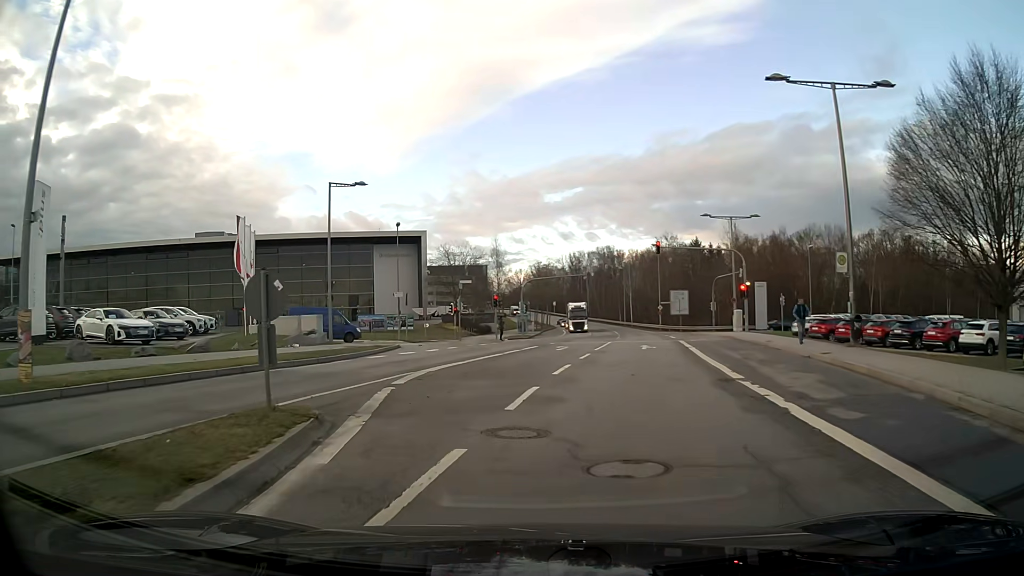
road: secondary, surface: asphalt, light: Day
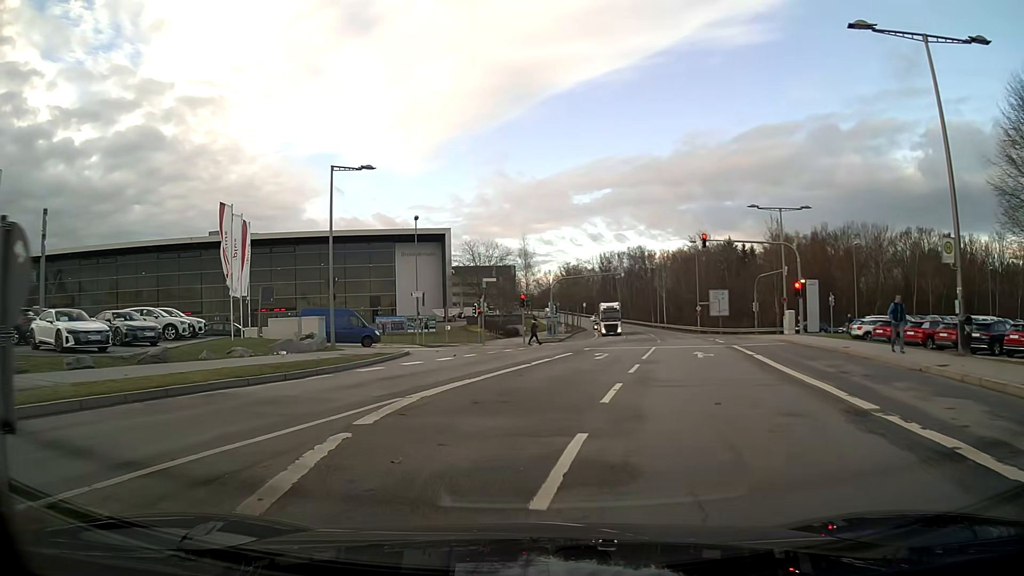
(-0.1, +4.9) m; -2°
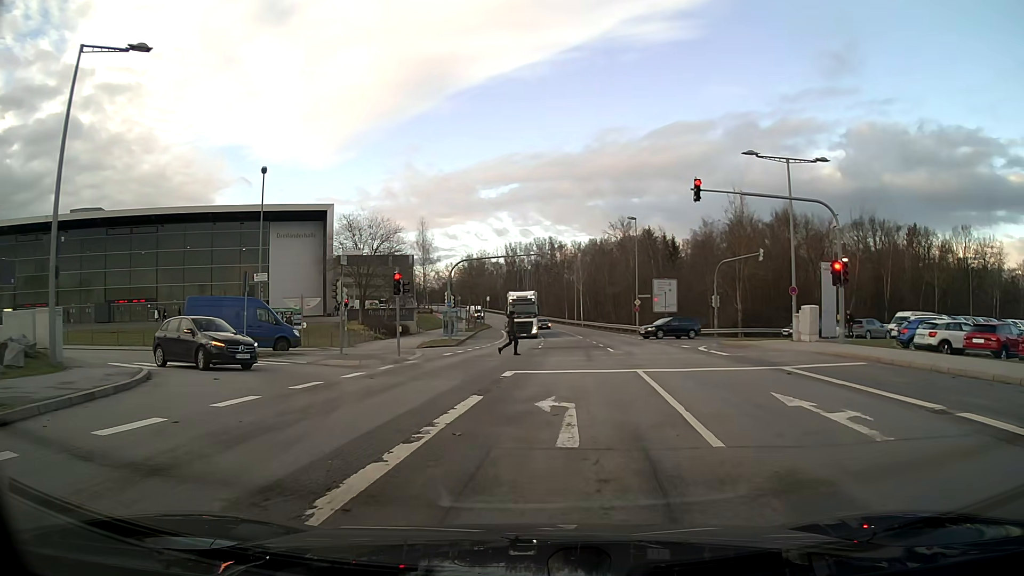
(+1.1, +15.7) m; +10°
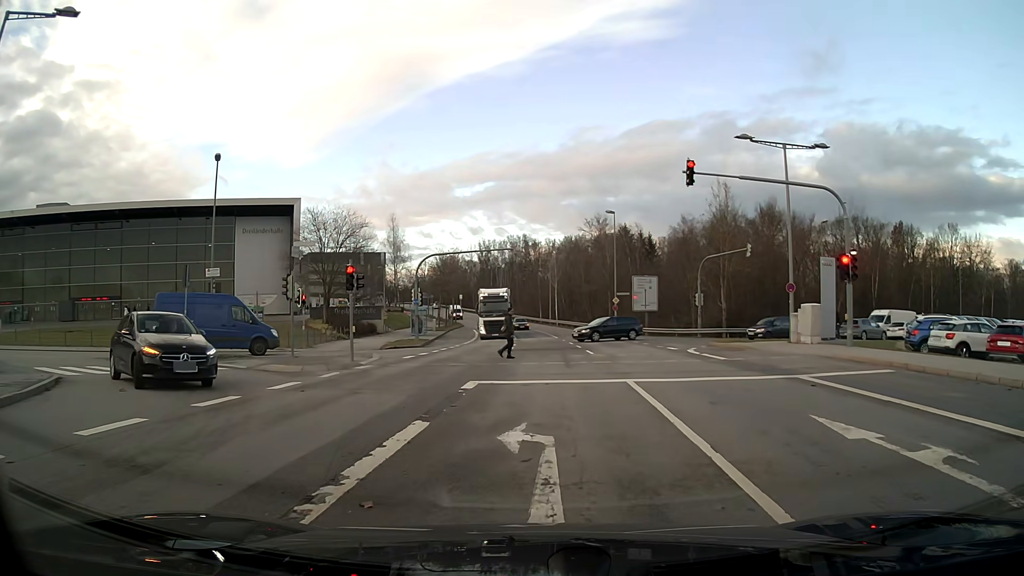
(0.0, +2.9) m; +2°
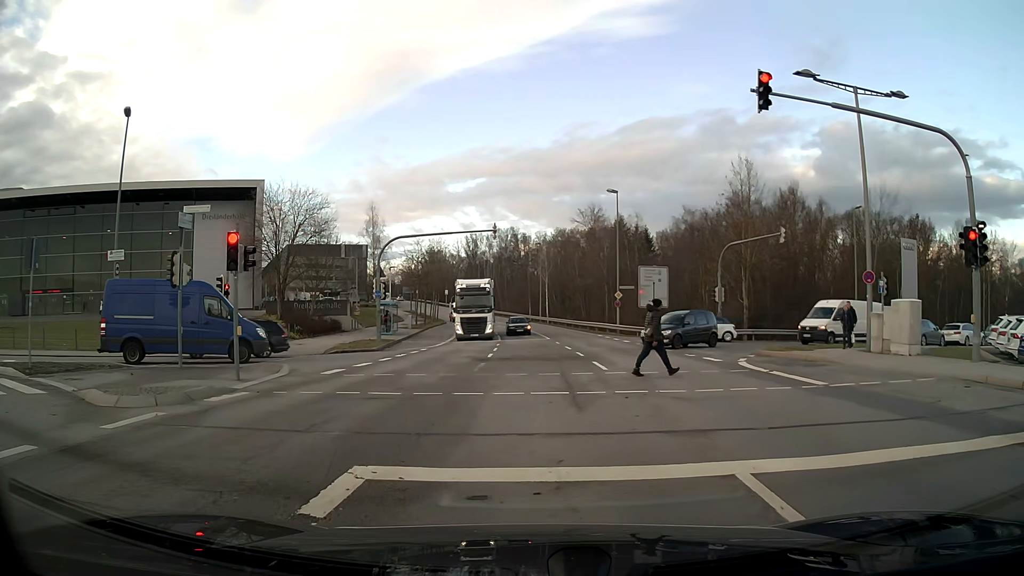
(+0.1, +8.1) m; 0°
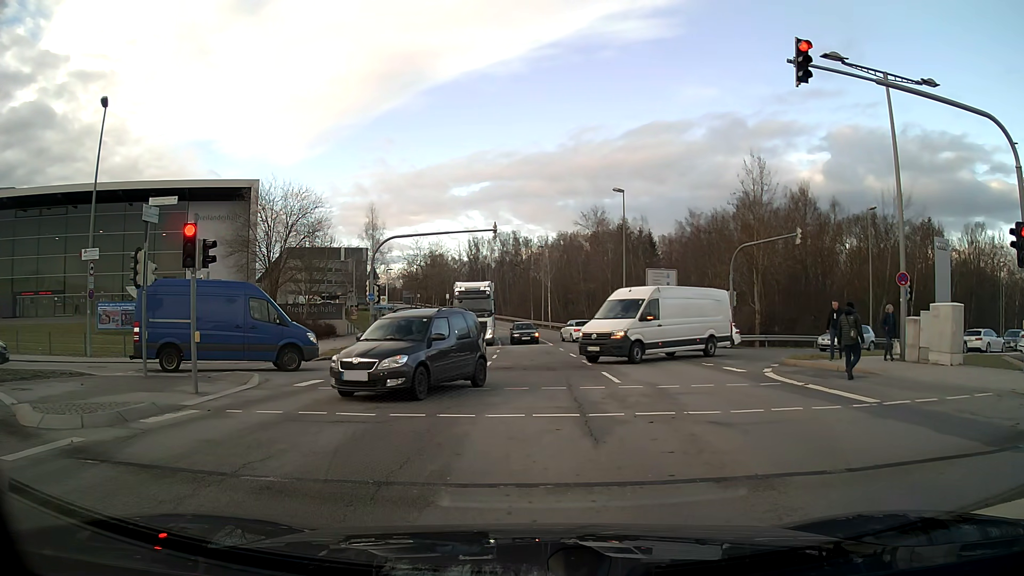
(0.0, +2.0) m; 0°
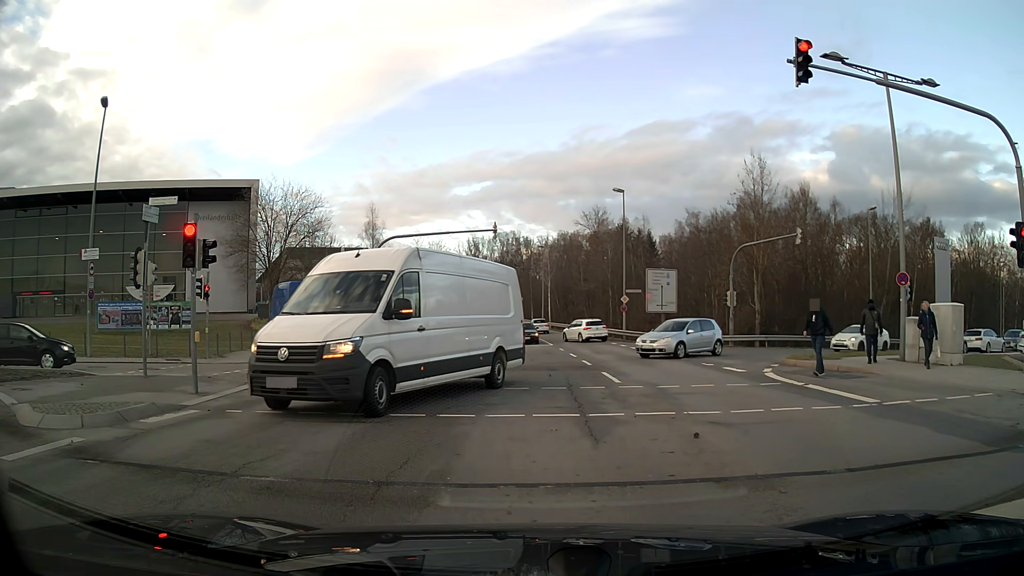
(0.0, 0.0) m; 0°
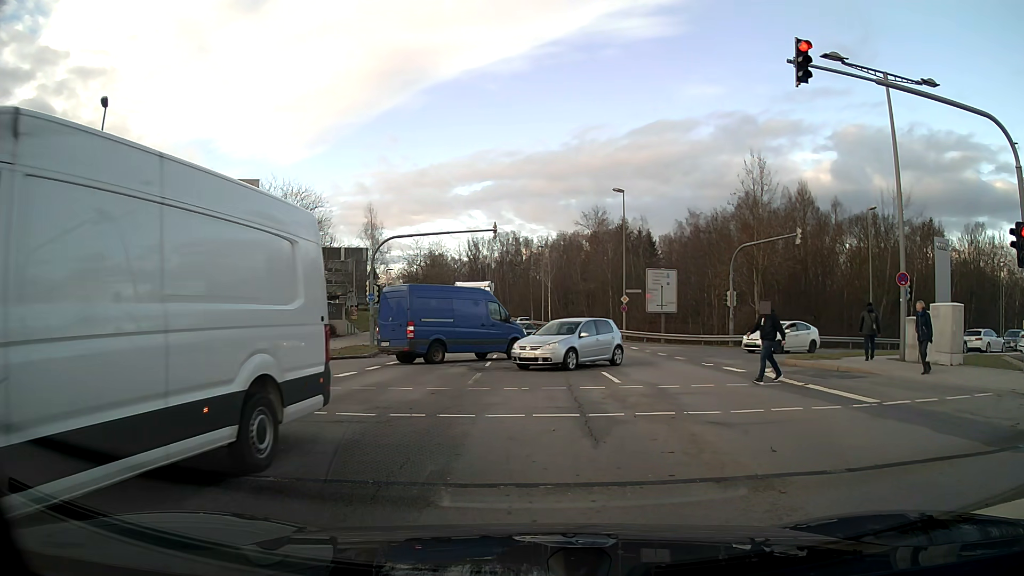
(0.0, 0.0) m; 0°
(0, +10) (-1, +20) (-9, +22) (-18, +18) (-27, +14) (-36, +9) (-45, +4) (-54, -1) (-62, -6) (-71, -11) m
